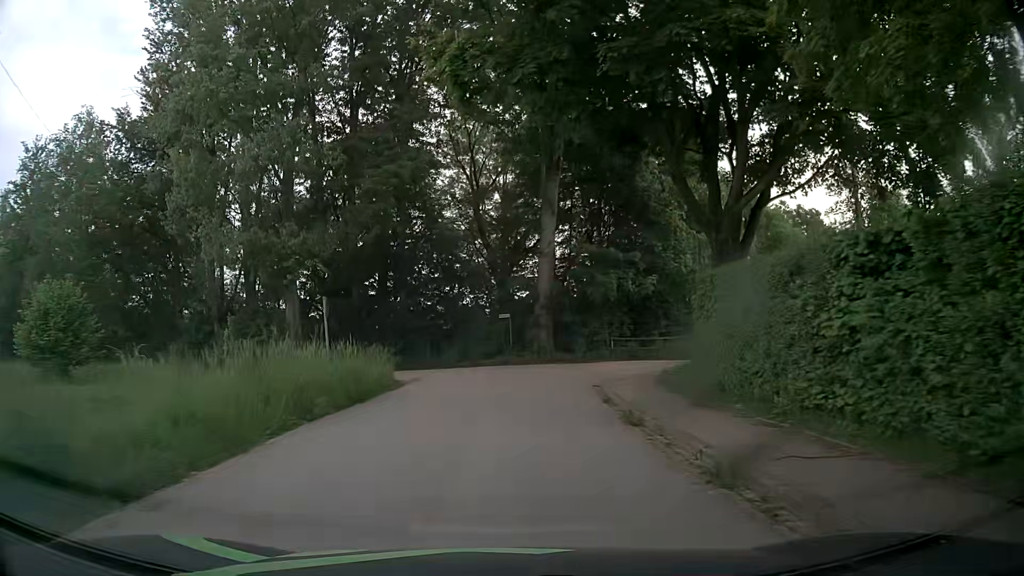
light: Day
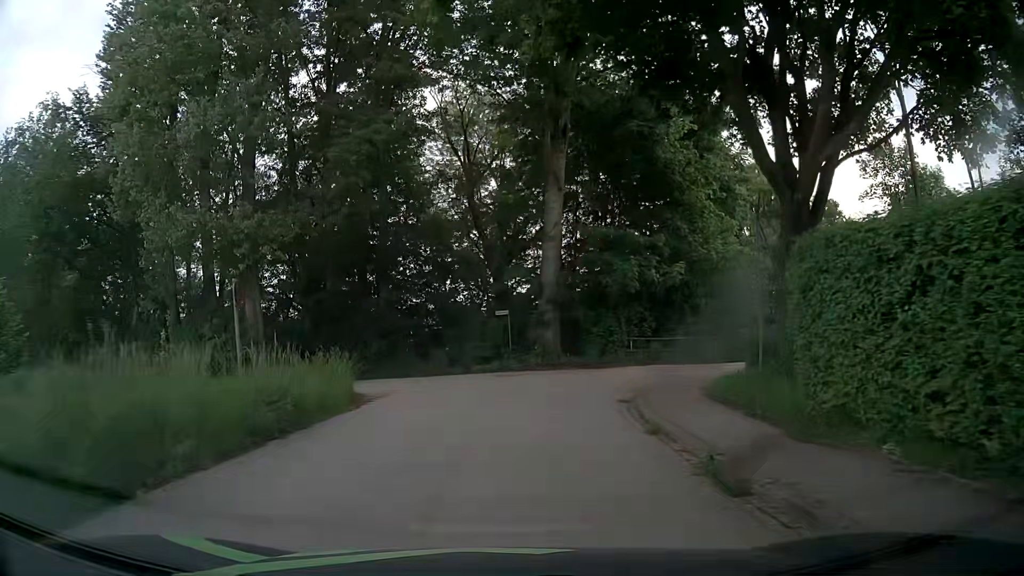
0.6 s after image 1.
(+0.1, +5.0) m; +2°
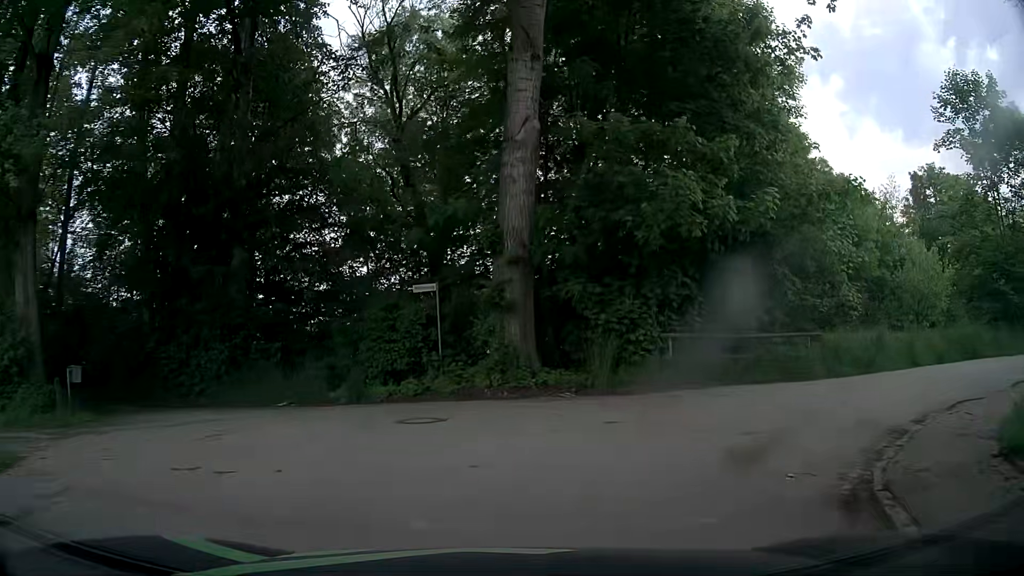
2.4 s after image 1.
(+0.3, +12.1) m; +5°
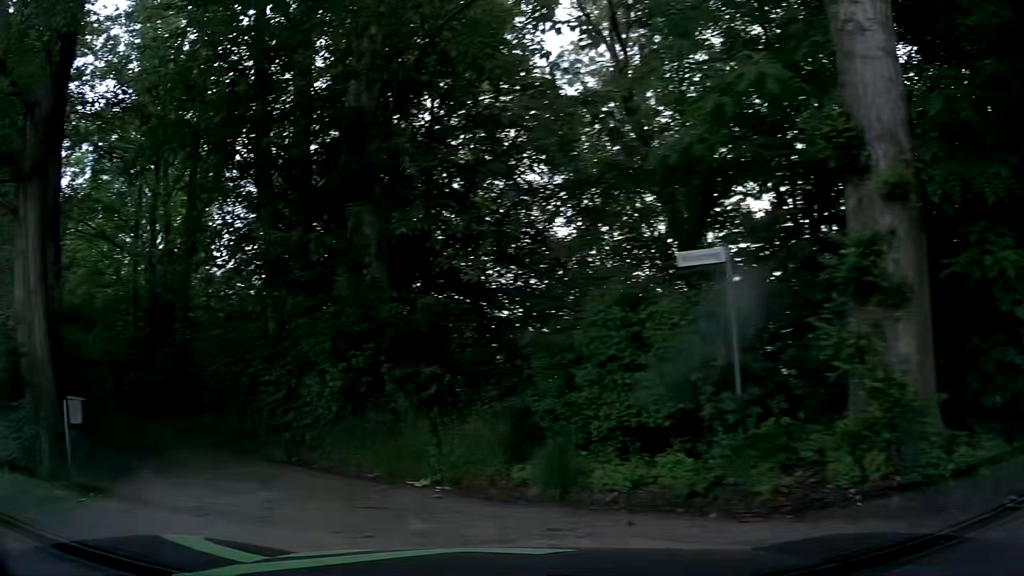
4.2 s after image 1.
(-0.8, +7.3) m; -23°
